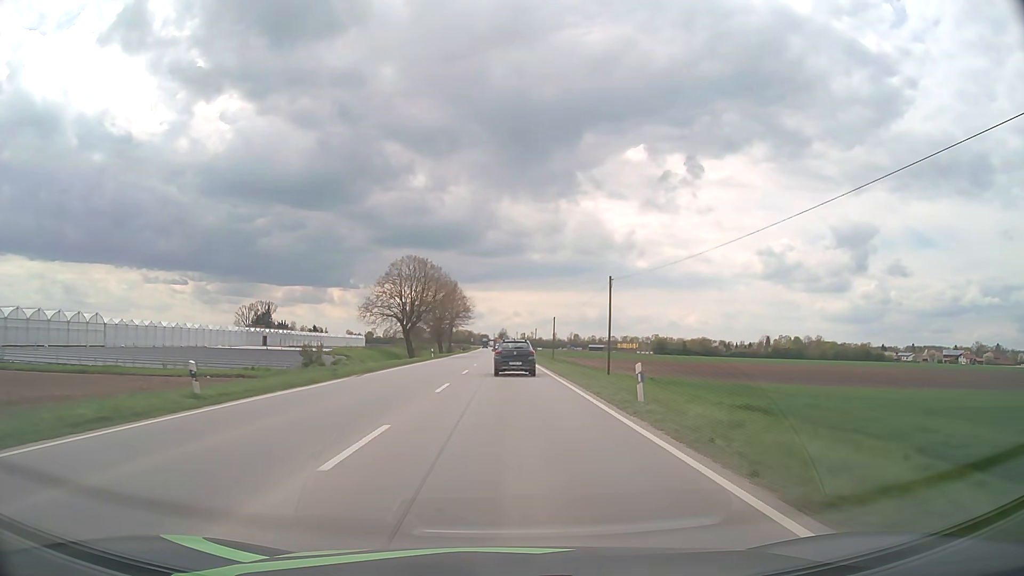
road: primary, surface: asphalt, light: Day
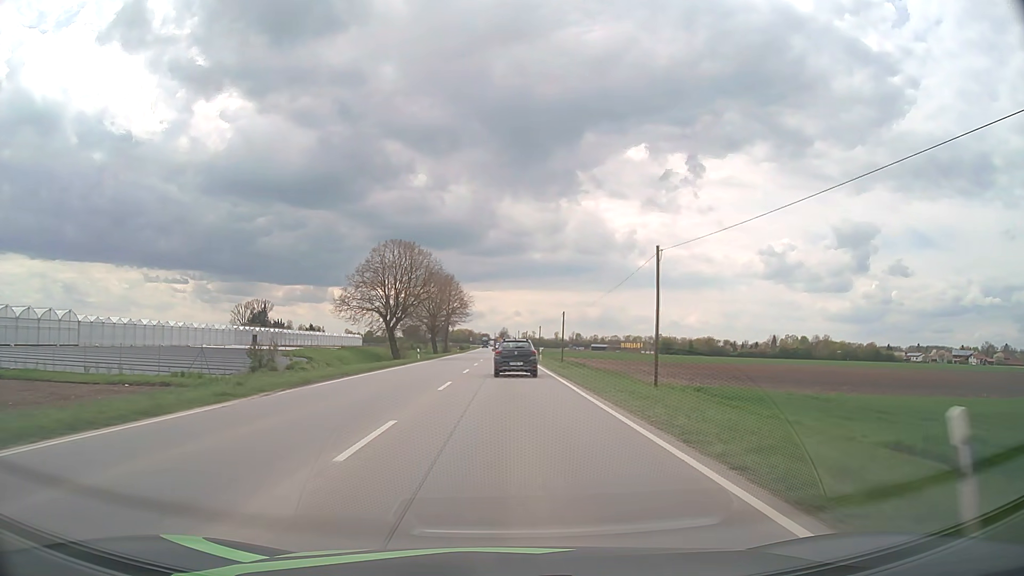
(0.0, +11.3) m; 0°
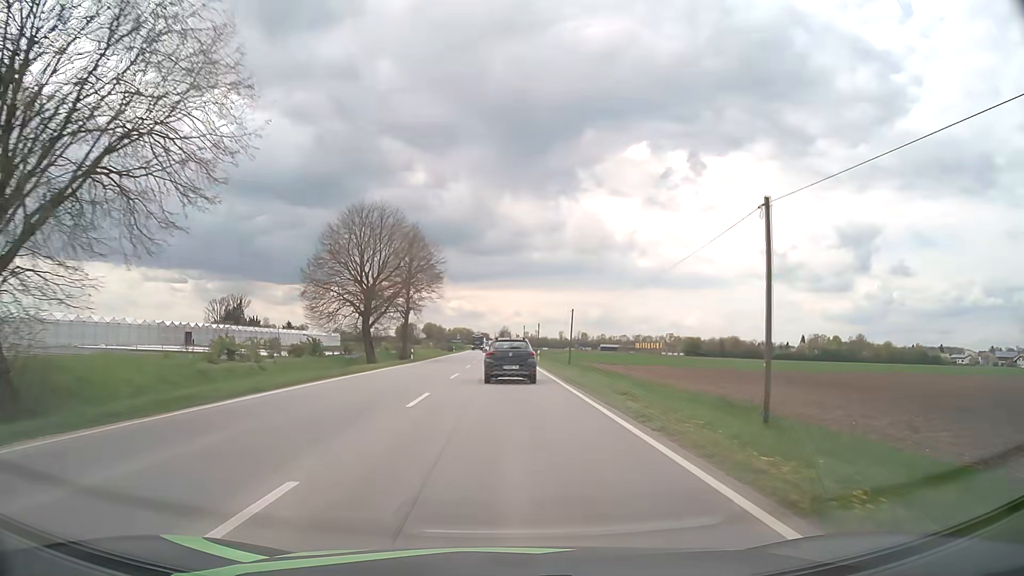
(0.0, +52.9) m; 0°
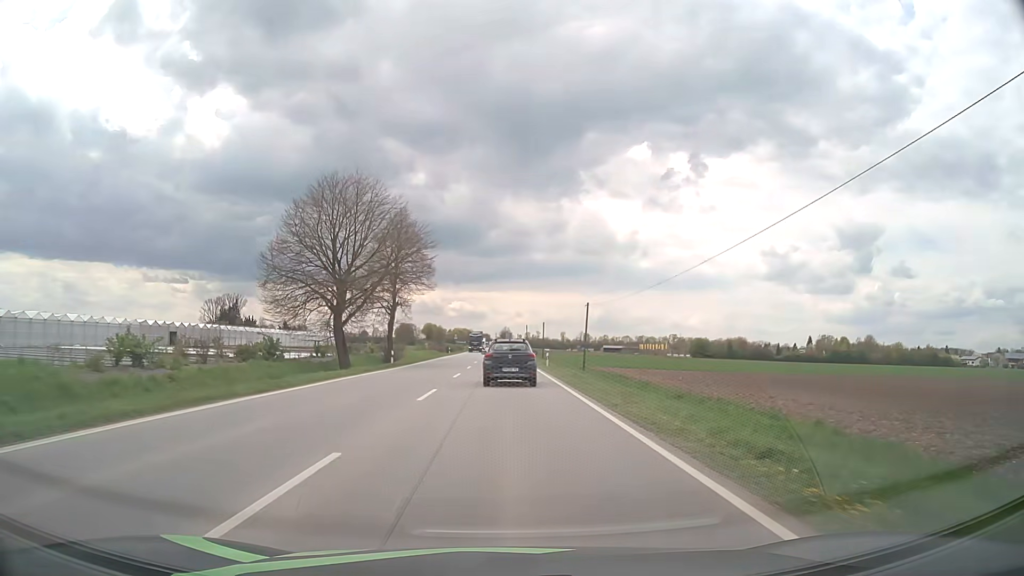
(0.0, +9.9) m; 0°
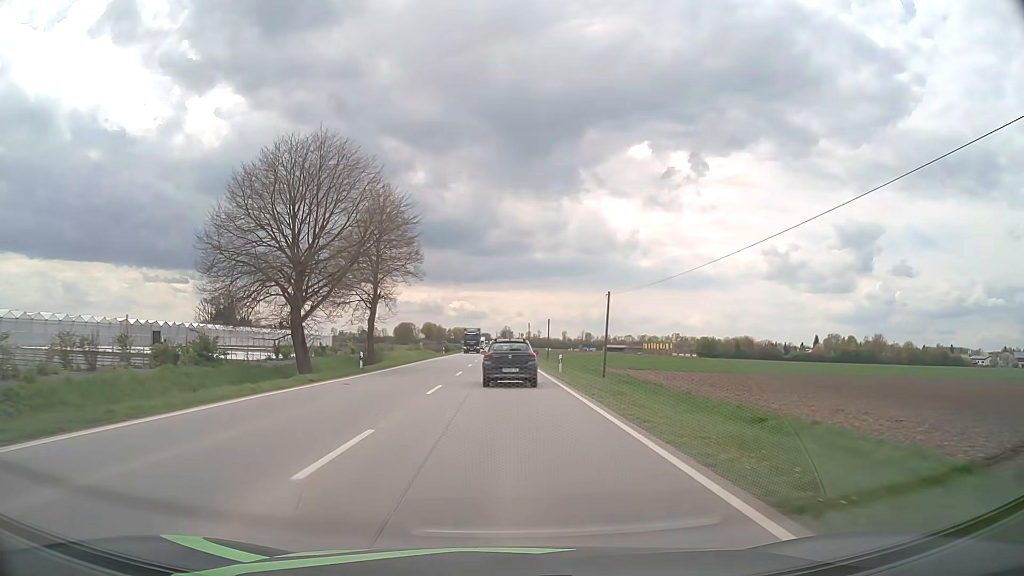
(0.0, +9.7) m; 0°
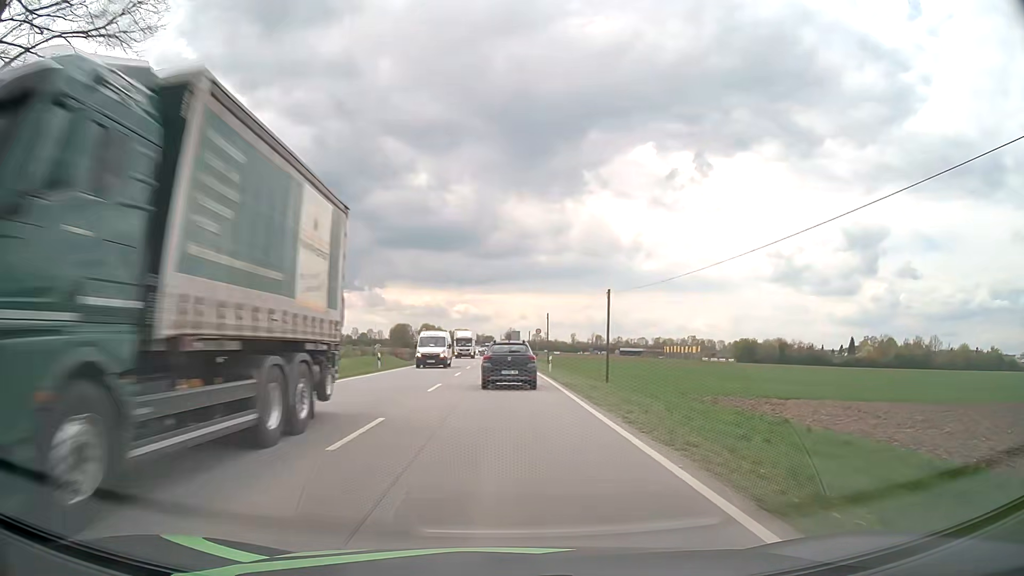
(-0.1, +45.9) m; 0°
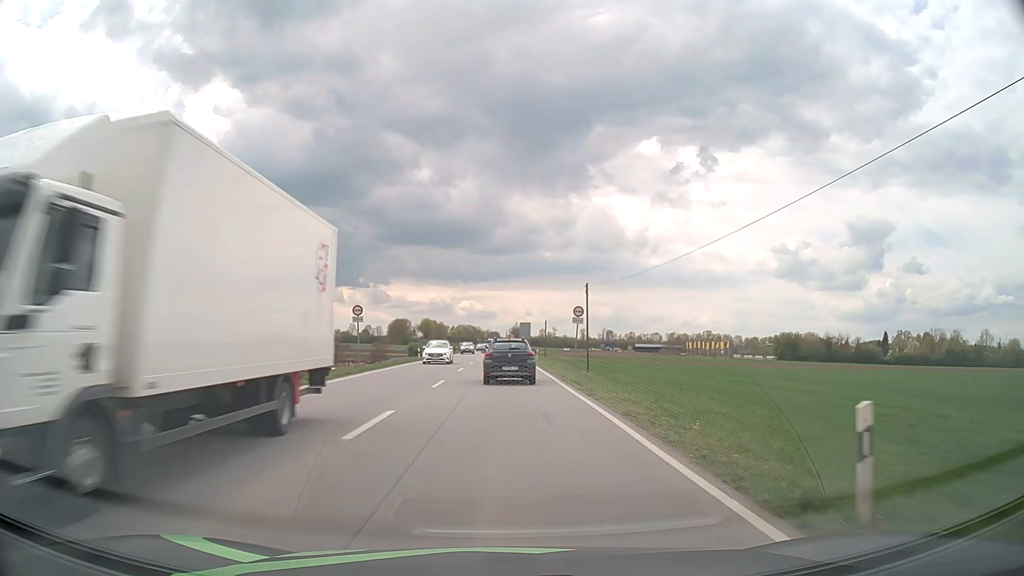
(-0.2, +34.8) m; 0°
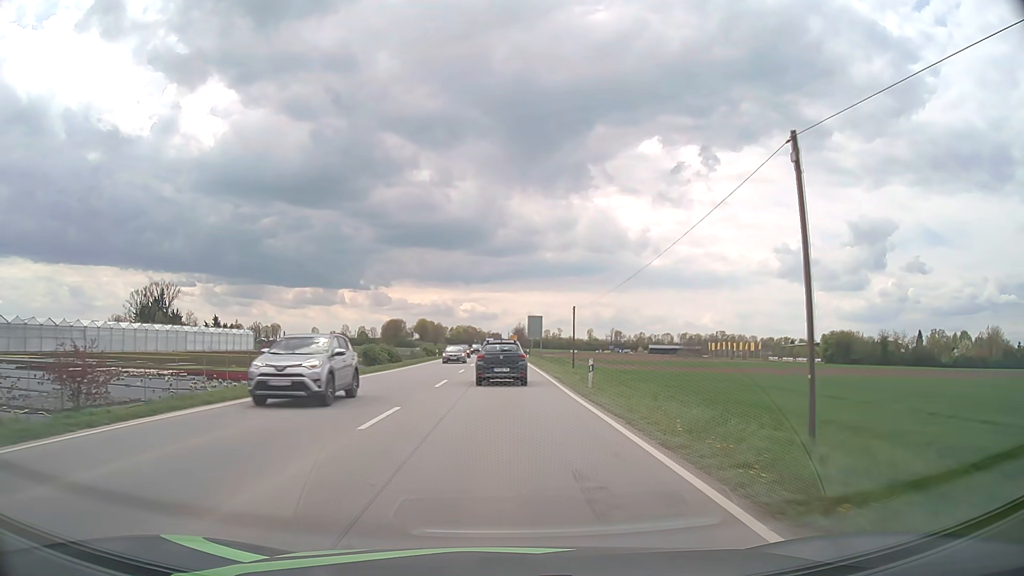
(0.0, +35.1) m; 0°
